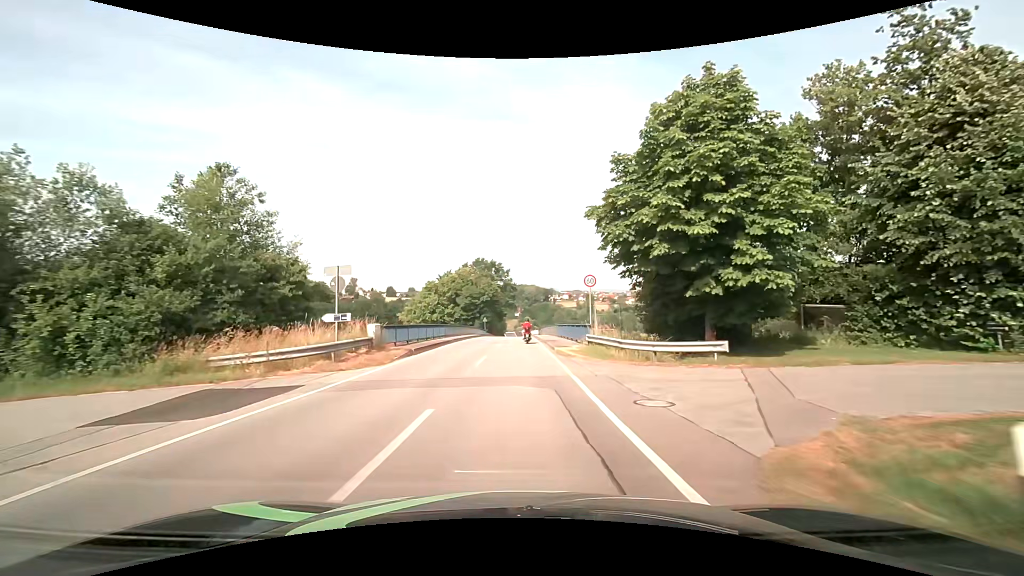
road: tertiary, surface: asphalt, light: Day
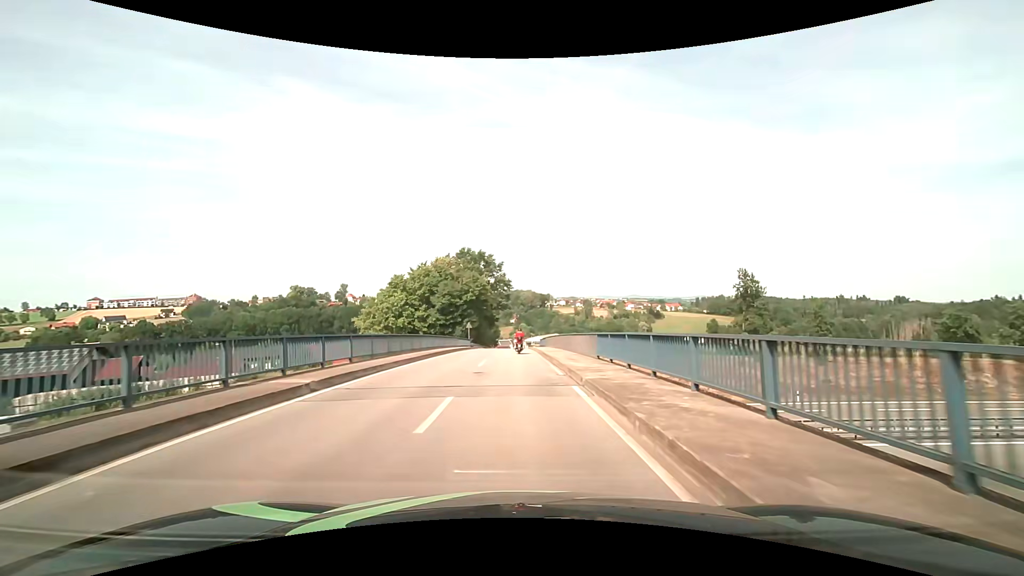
(0.0, +21.6) m; +1°
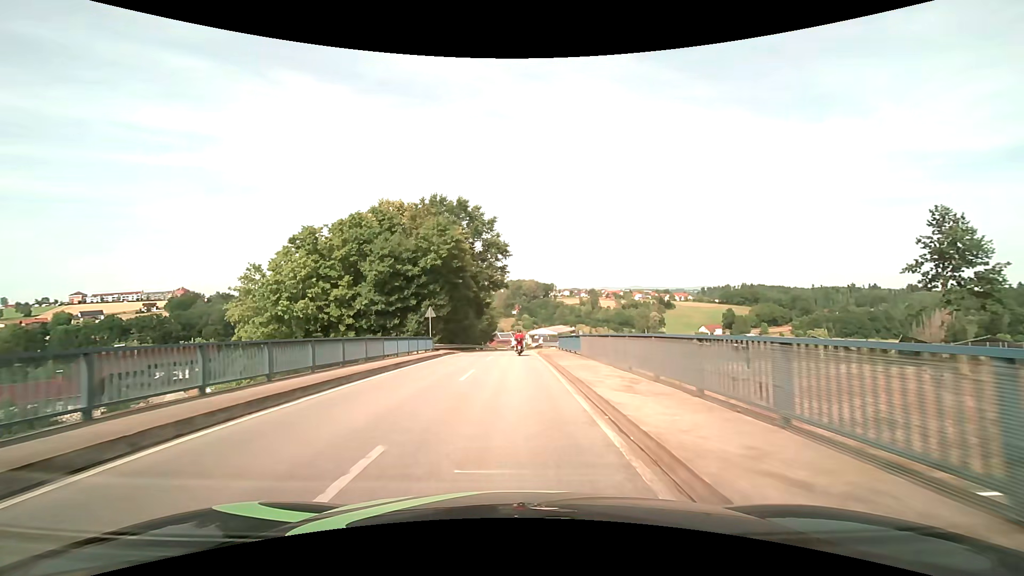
(+0.1, +29.2) m; 0°
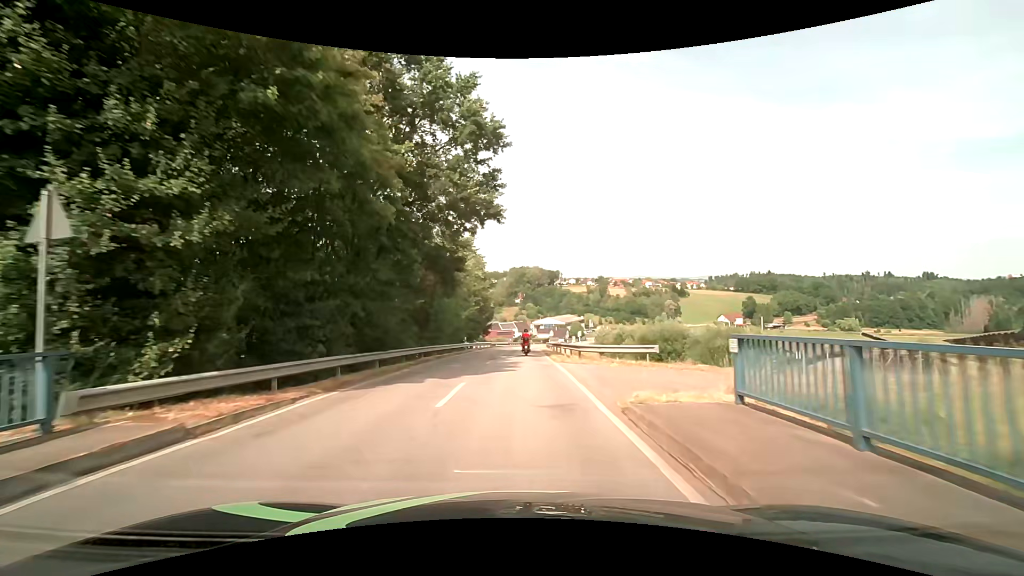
(-0.1, +29.5) m; 0°
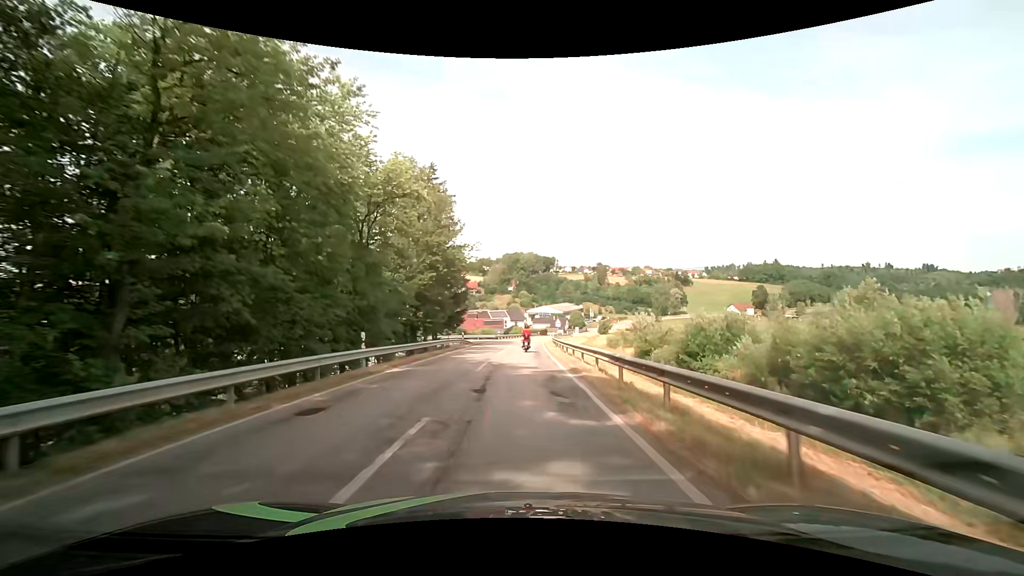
(+0.1, +29.5) m; 0°
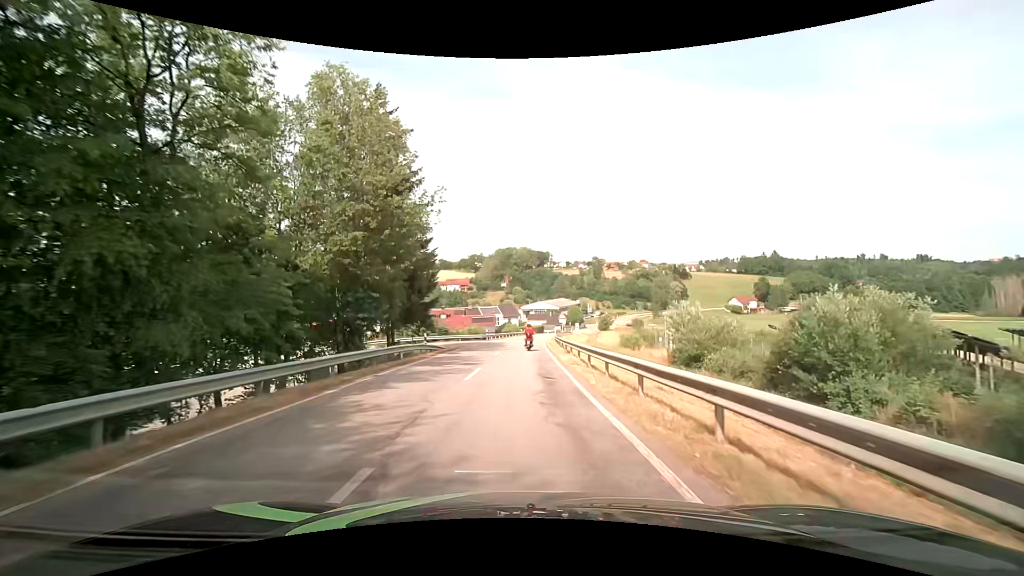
(+0.3, +14.7) m; +1°
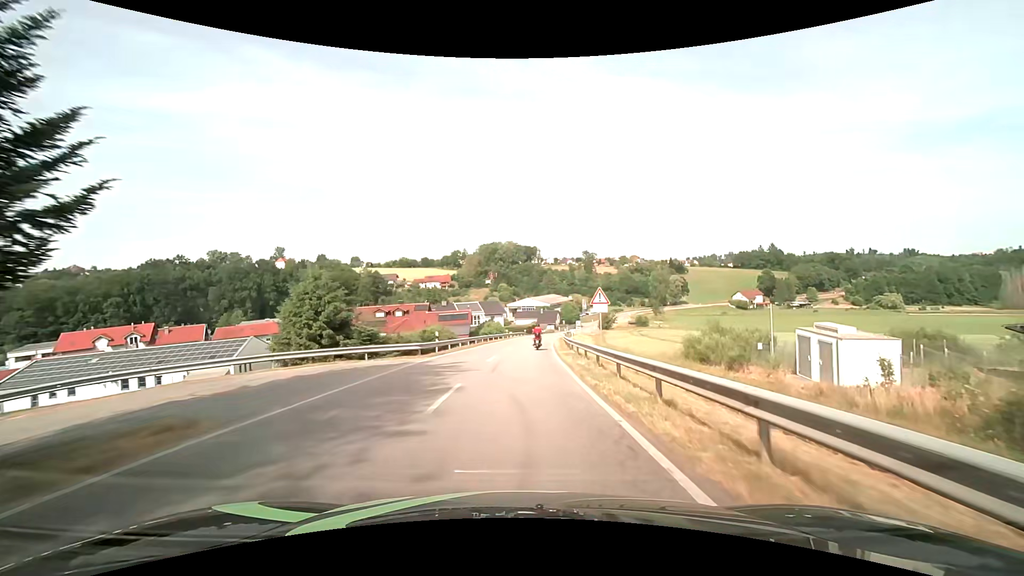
(+0.7, +29.0) m; +2°
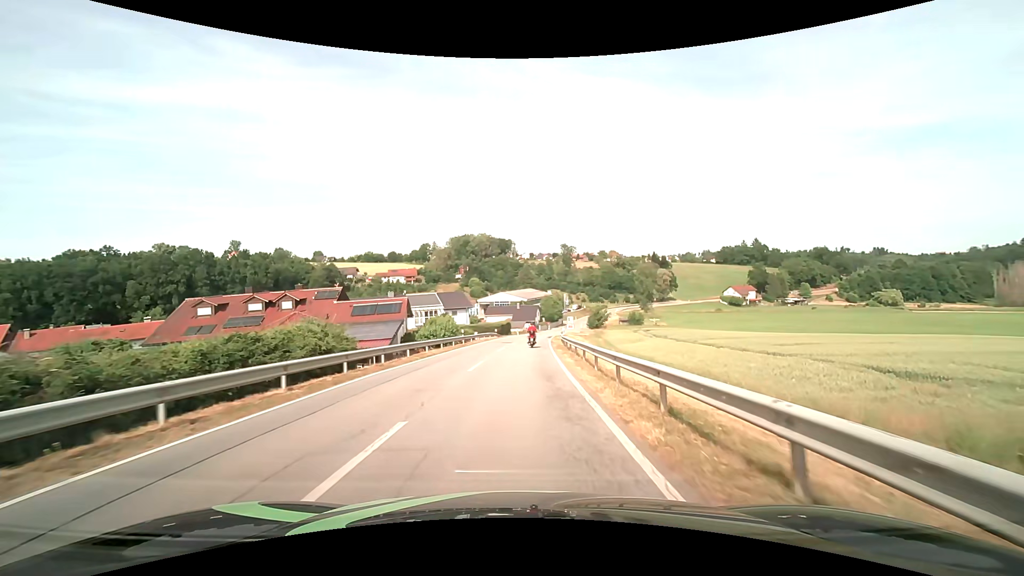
(+0.8, +29.2) m; +3°
(0, +10) (0, +20) (+1, +30) (+1, +40) (+2, +50) (+2, +60) (+3, +70) (+4, +80) (+6, +90) (+7, +100) m
